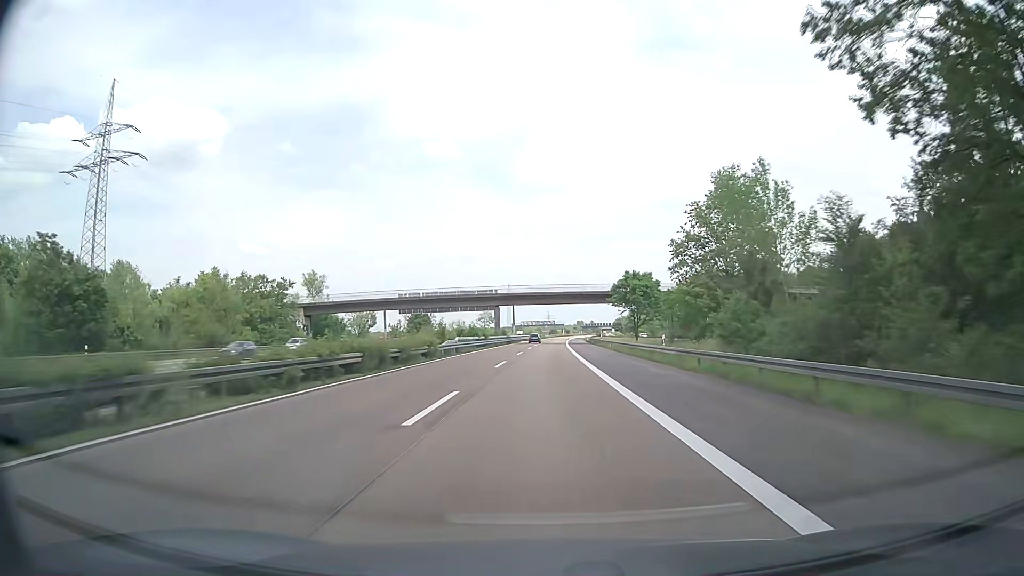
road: motorway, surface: asphalt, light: Day
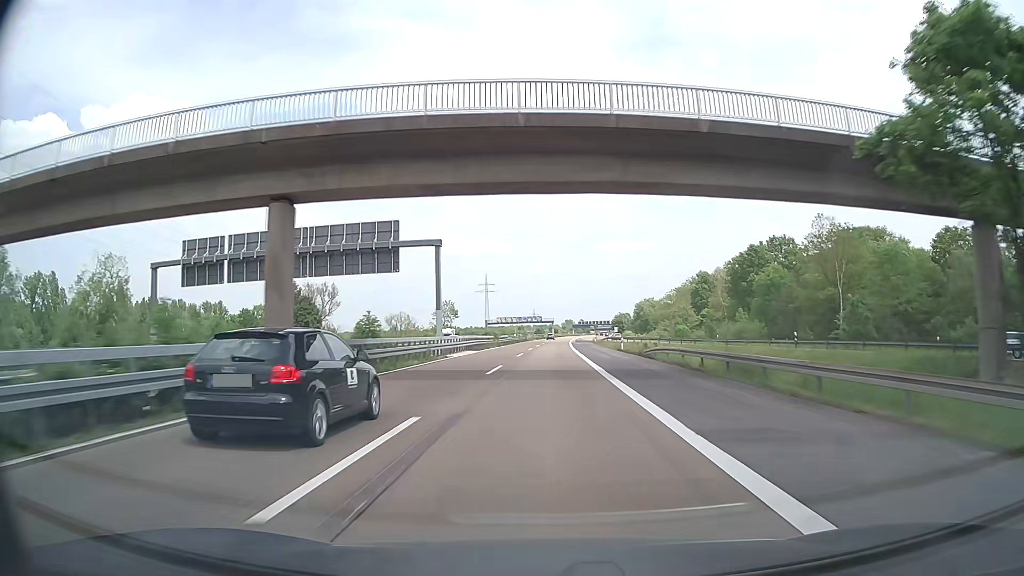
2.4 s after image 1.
(+0.9, +76.0) m; +1°
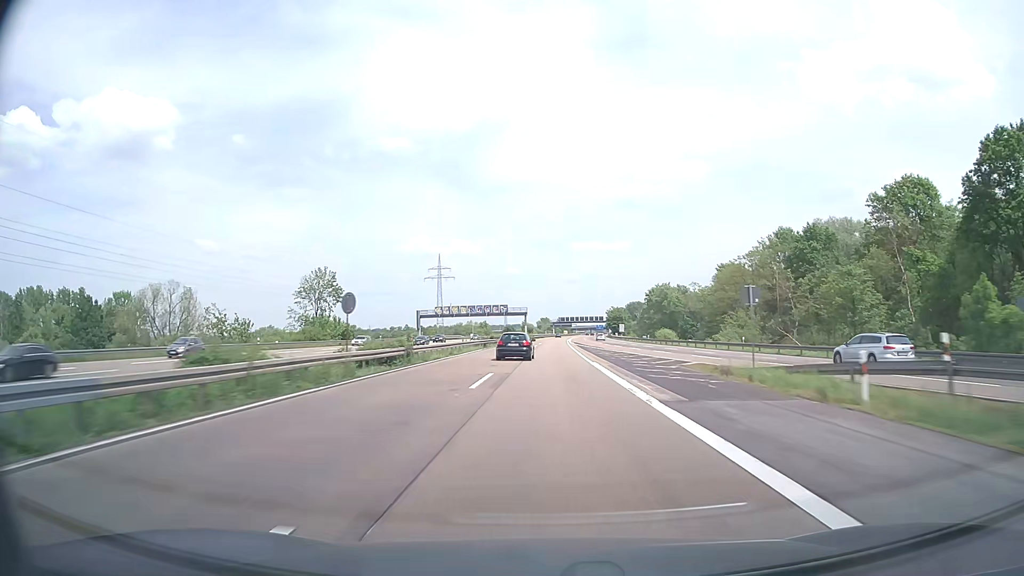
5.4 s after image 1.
(+1.7, +95.0) m; +2°
(0, +10) (0, +20) (0, +30) (0, +40) (+1, +50) (+1, +60) (+1, +70) (+1, +80) (+2, +90) (+2, +100) m
